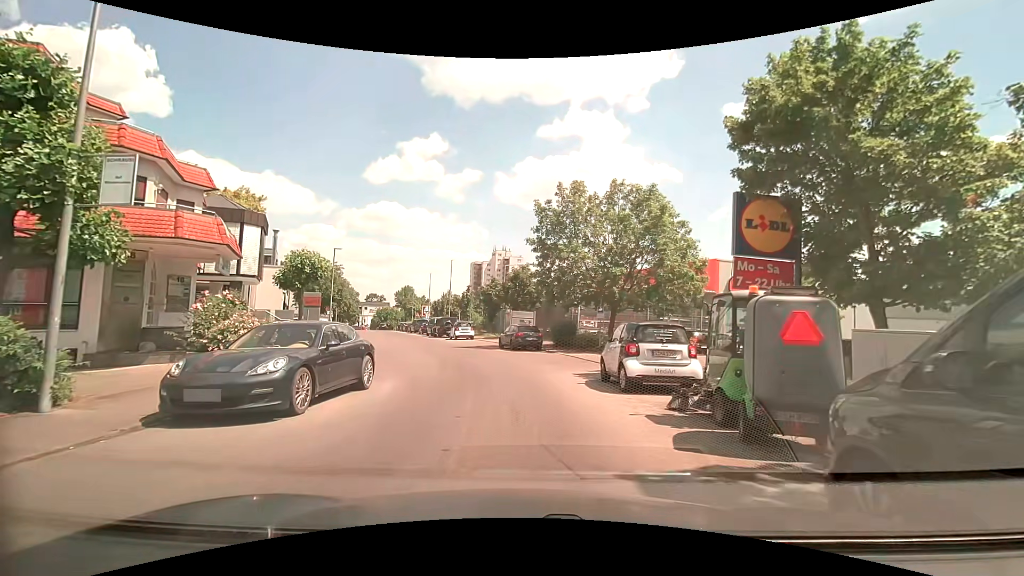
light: Day
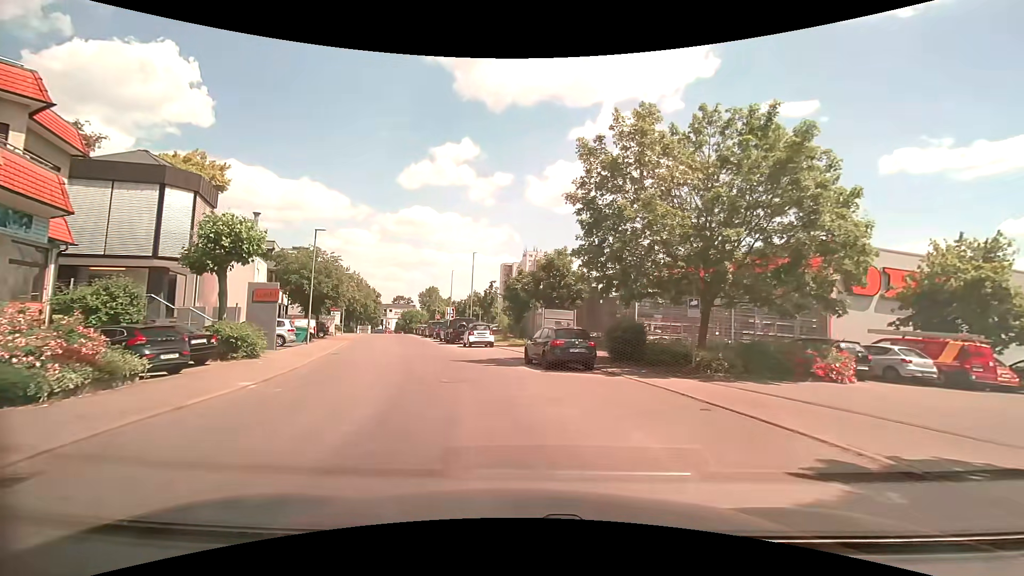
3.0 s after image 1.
(-0.4, +10.7) m; -5°
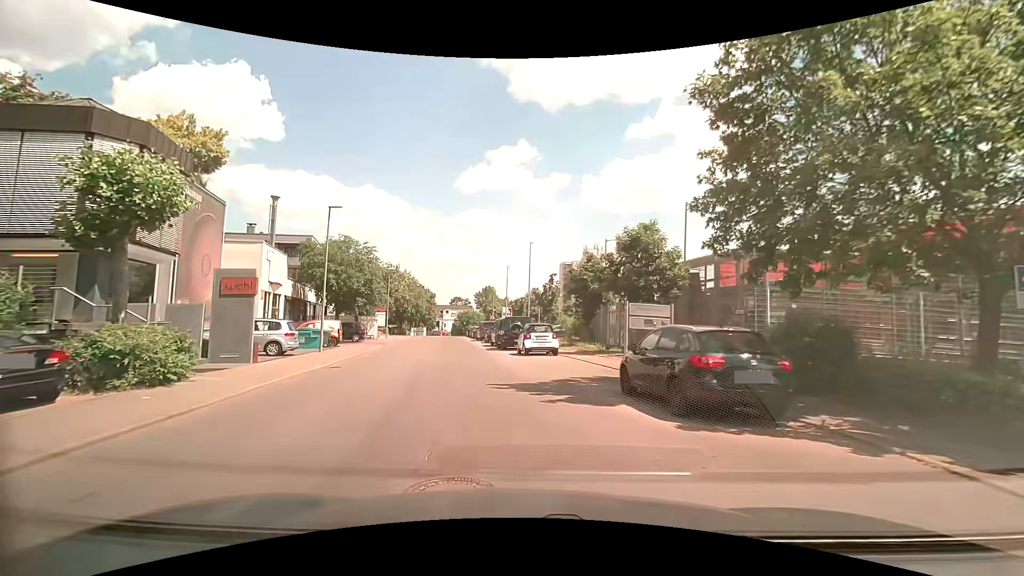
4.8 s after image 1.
(-0.4, +8.5) m; -5°
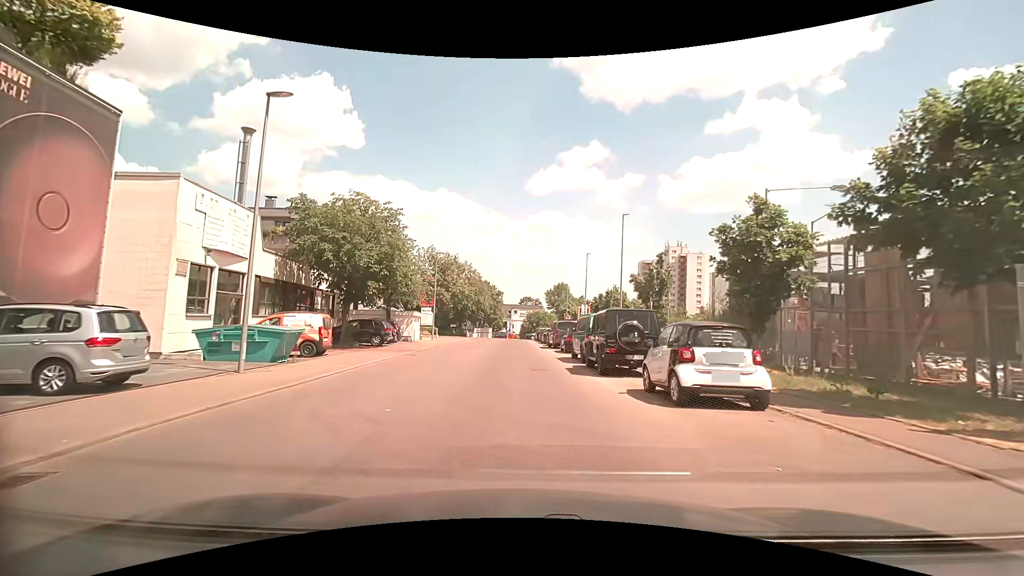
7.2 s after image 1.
(-1.4, +14.3) m; -10°
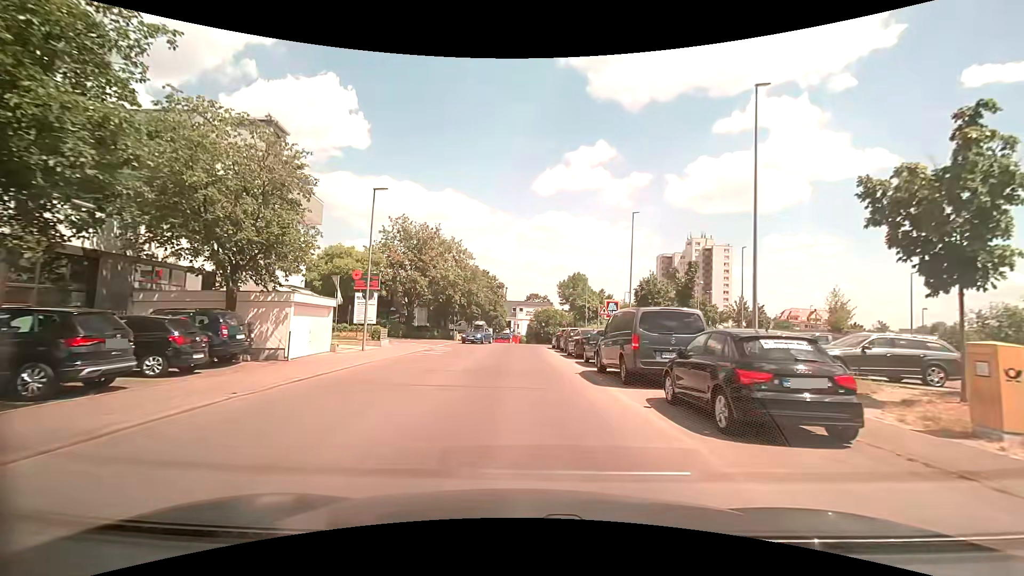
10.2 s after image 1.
(-0.3, +21.5) m; 0°
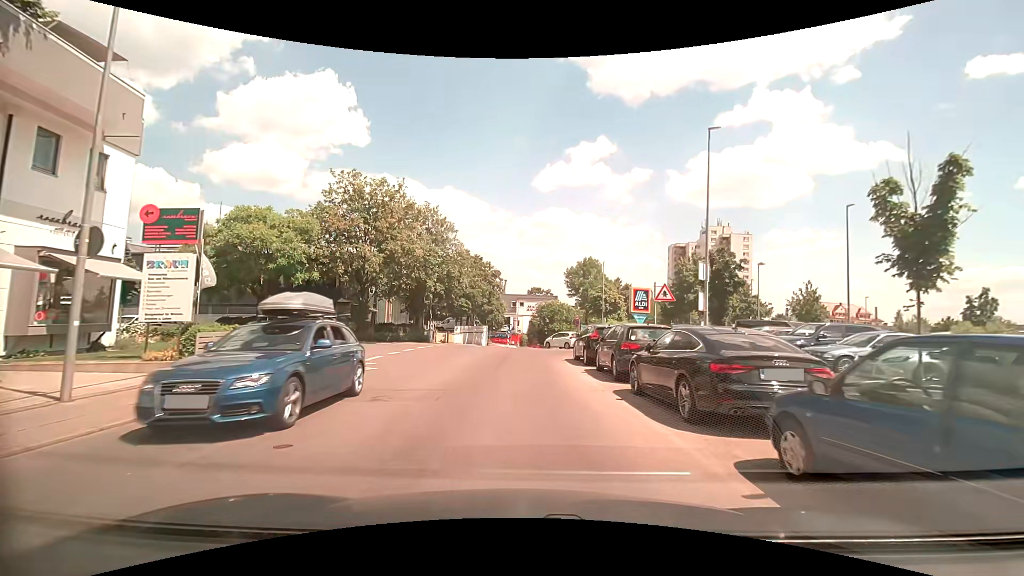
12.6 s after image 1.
(0.0, +15.6) m; 0°
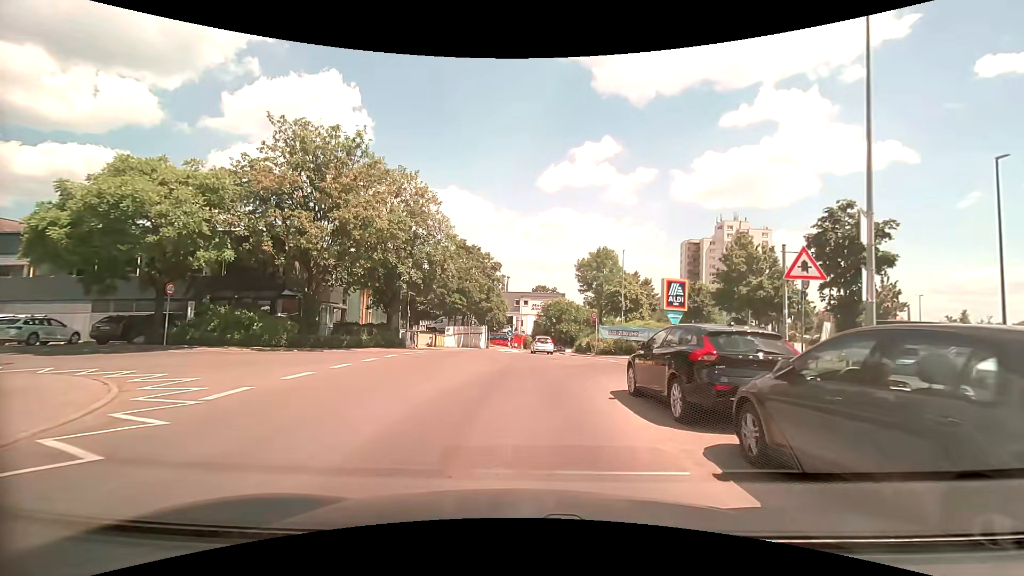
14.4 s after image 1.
(-0.1, +10.0) m; -1°
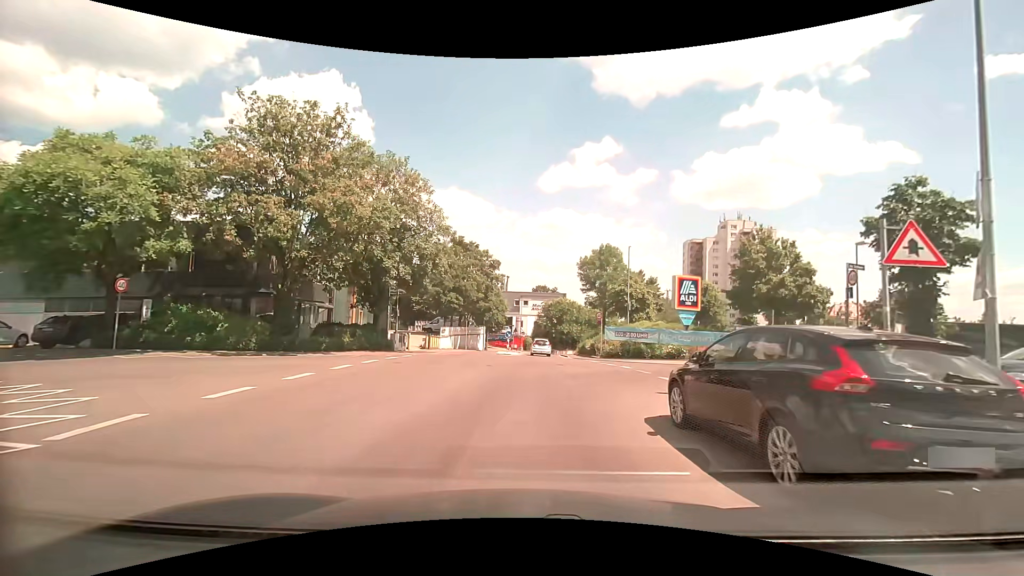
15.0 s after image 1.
(0.0, +2.9) m; 0°
